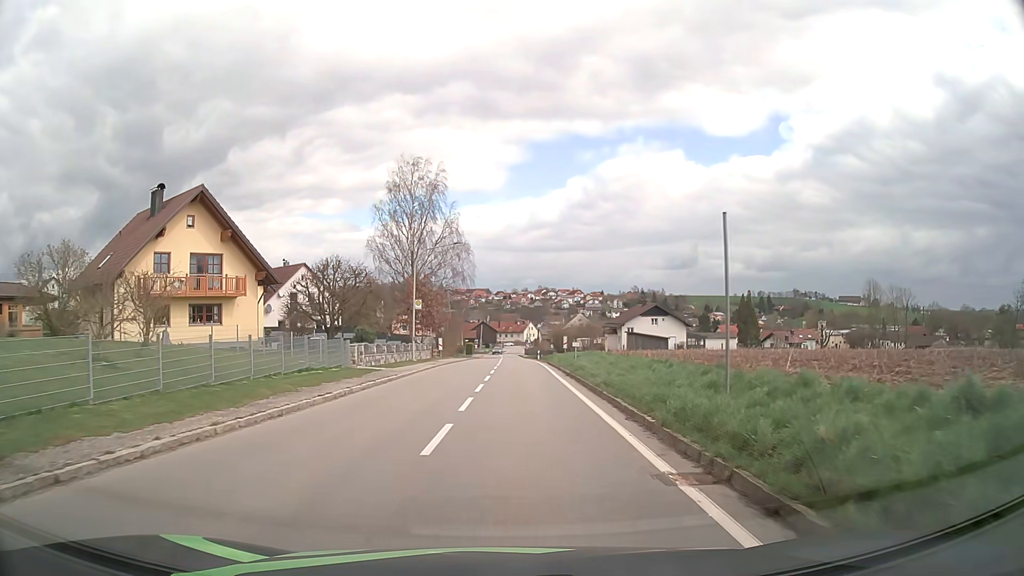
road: tertiary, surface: asphalt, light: Day
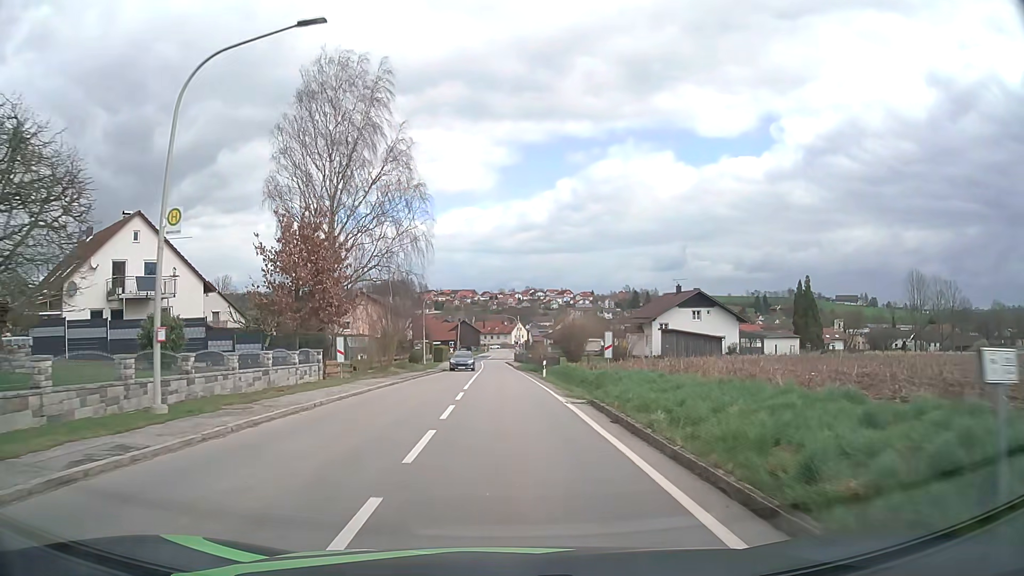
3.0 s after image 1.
(+0.4, +30.5) m; +1°
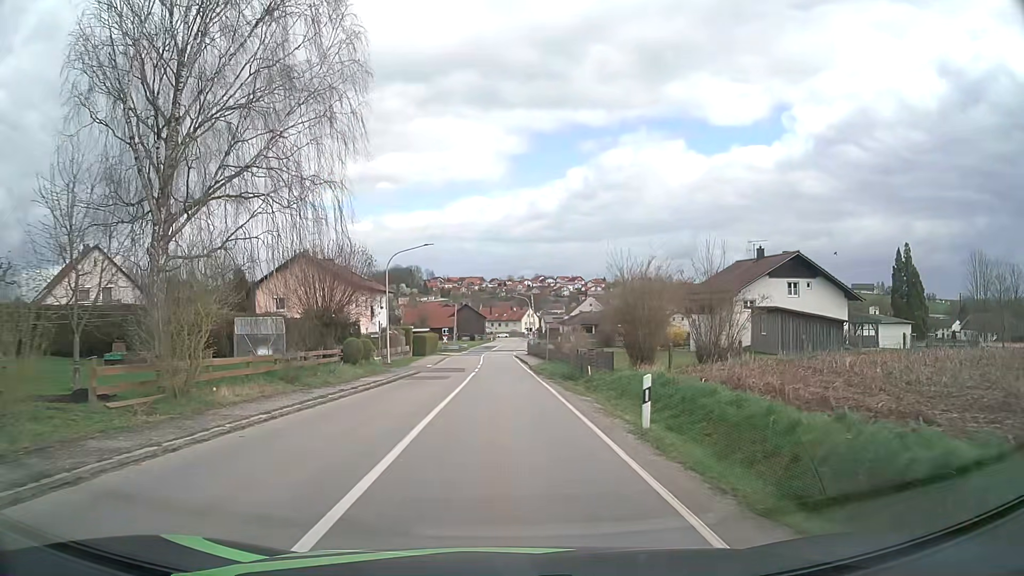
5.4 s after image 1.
(-0.1, +24.5) m; -1°
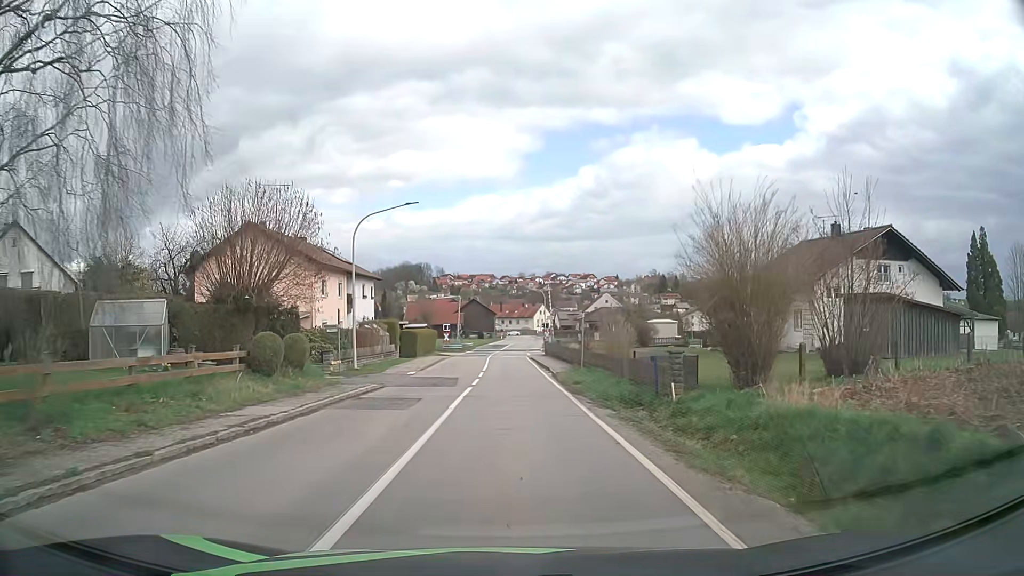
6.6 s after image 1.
(-0.1, +12.3) m; -1°
